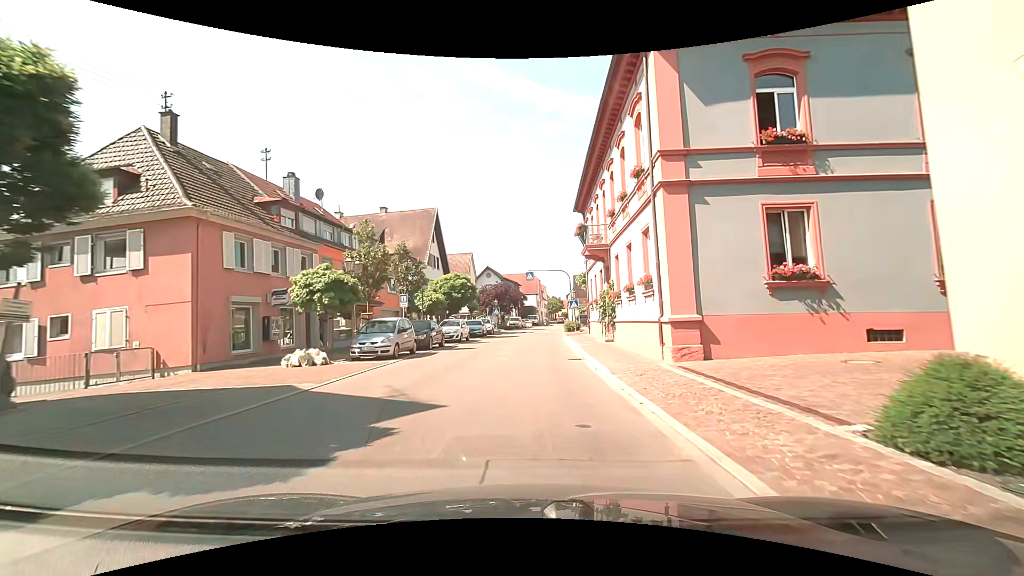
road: residential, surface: asphalt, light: Day
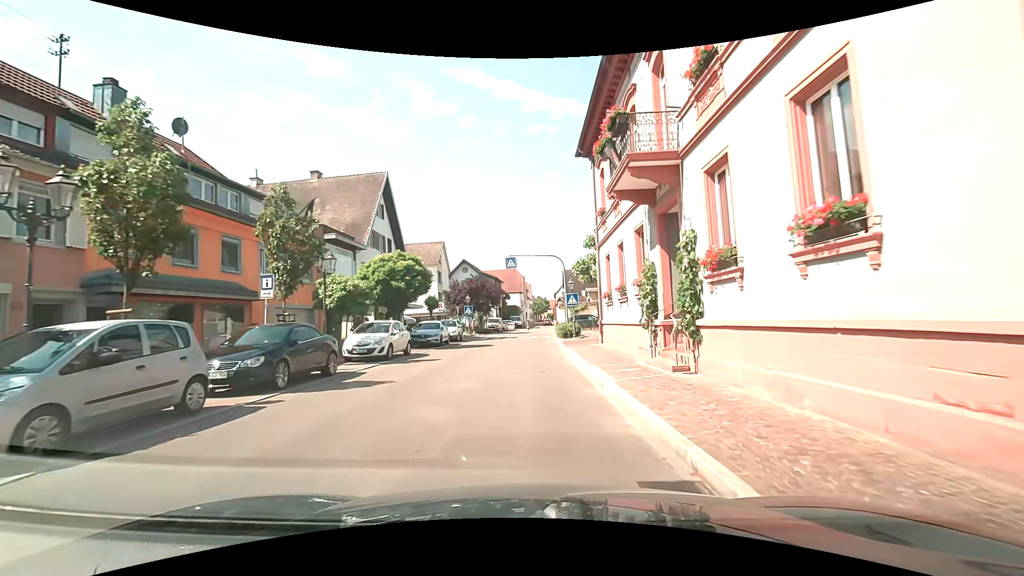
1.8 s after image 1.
(+0.1, +12.9) m; +1°
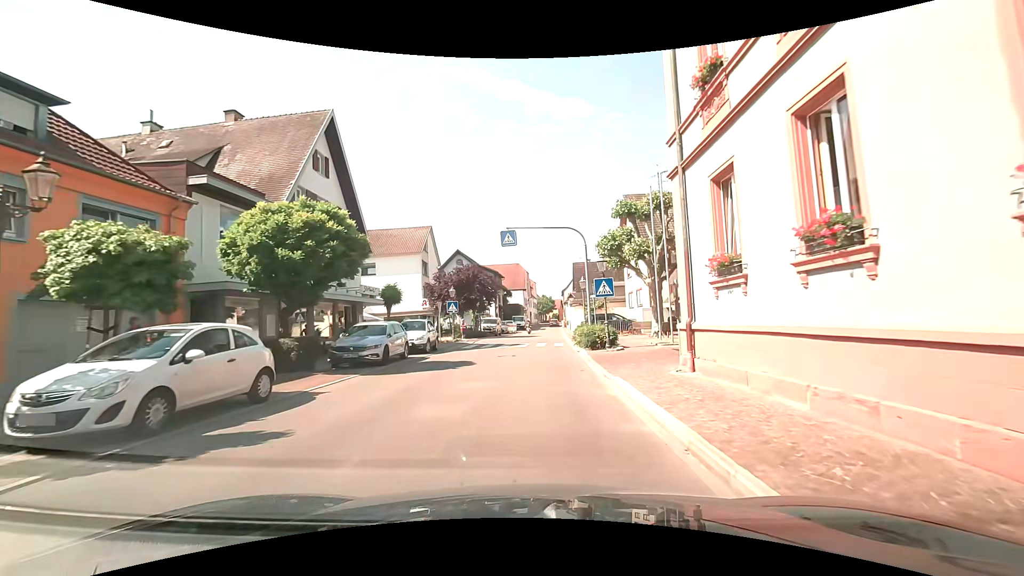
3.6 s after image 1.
(0.0, +11.7) m; -2°
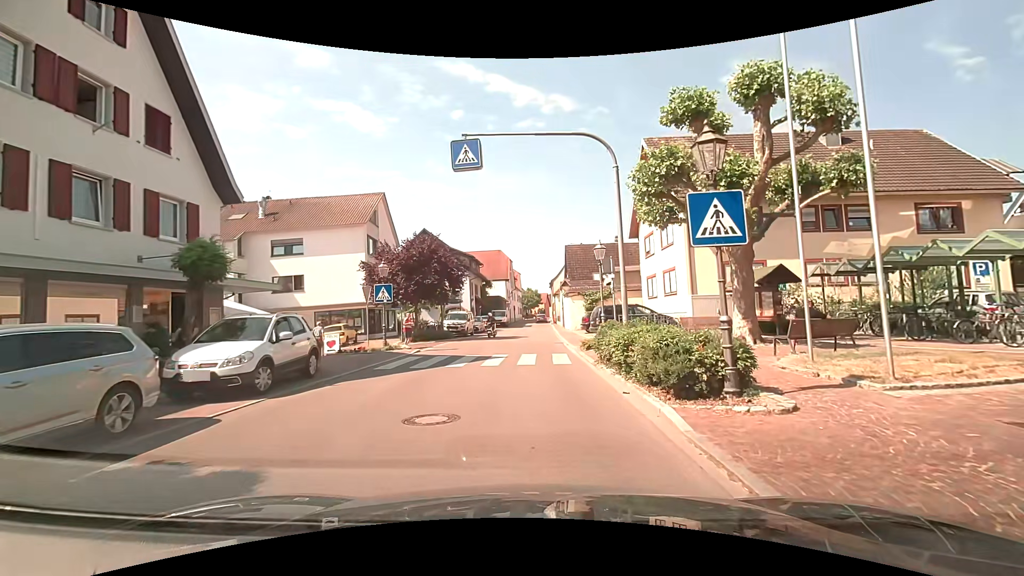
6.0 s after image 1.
(+0.5, +12.9) m; +3°
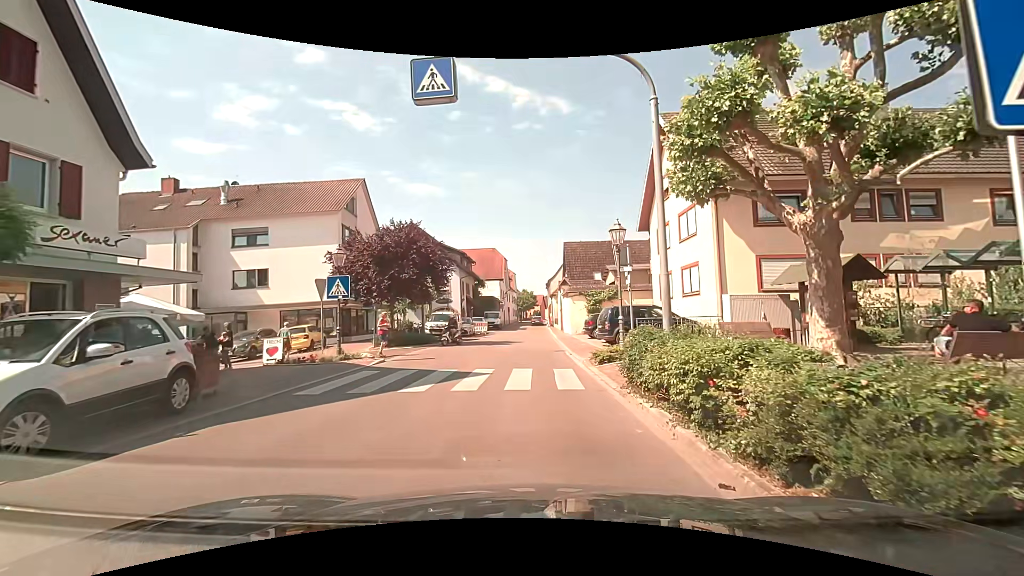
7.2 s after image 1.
(0.0, +4.3) m; +1°
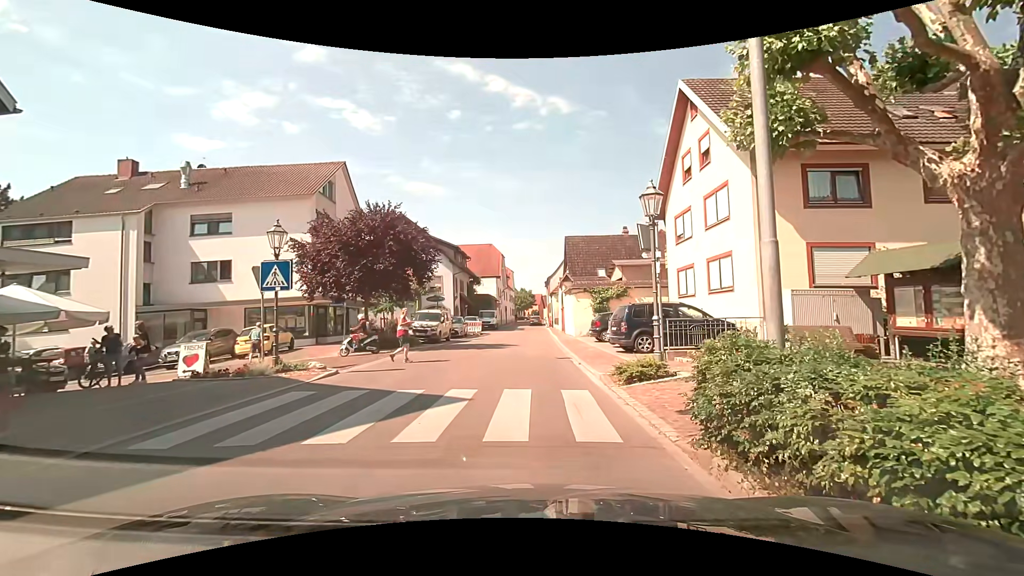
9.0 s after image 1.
(0.0, +3.8) m; -2°
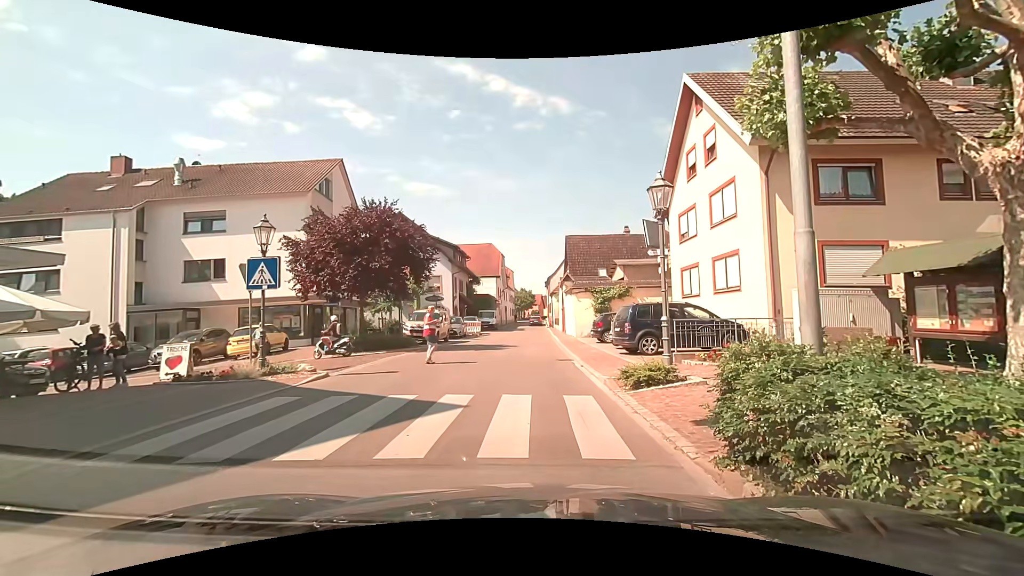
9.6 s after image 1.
(0.0, +0.6) m; 0°
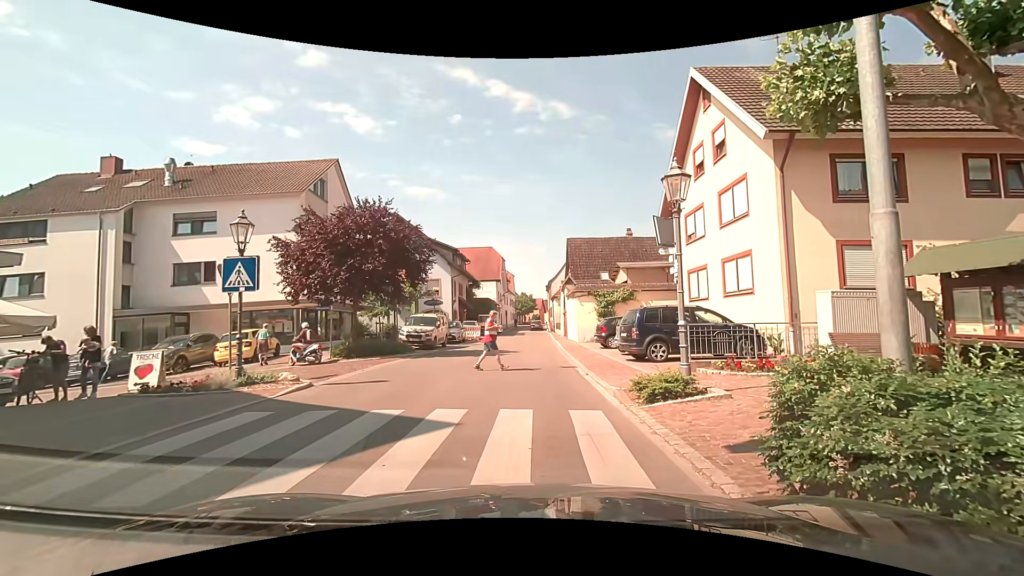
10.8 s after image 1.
(0.0, +1.0) m; 0°
